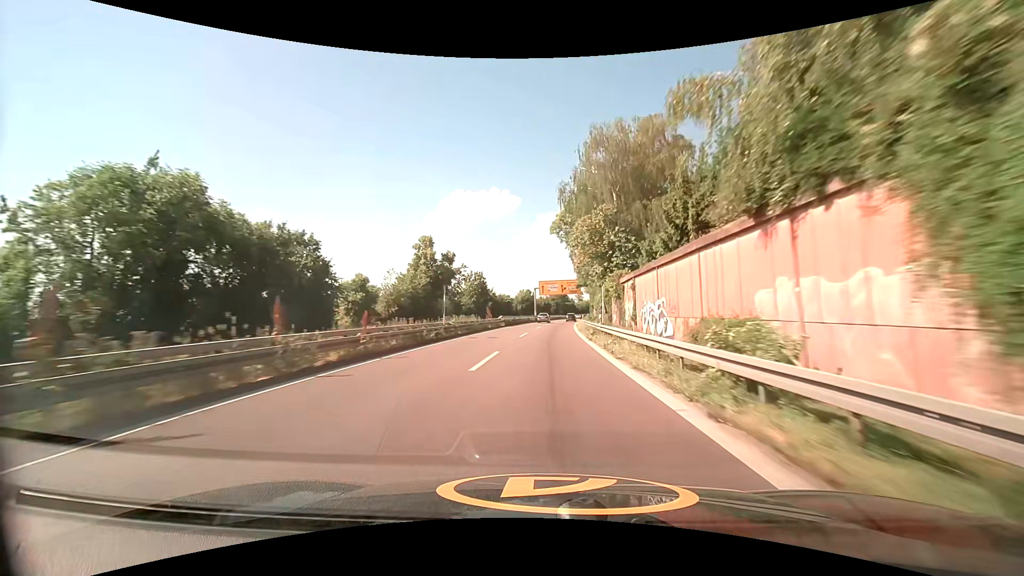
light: Day
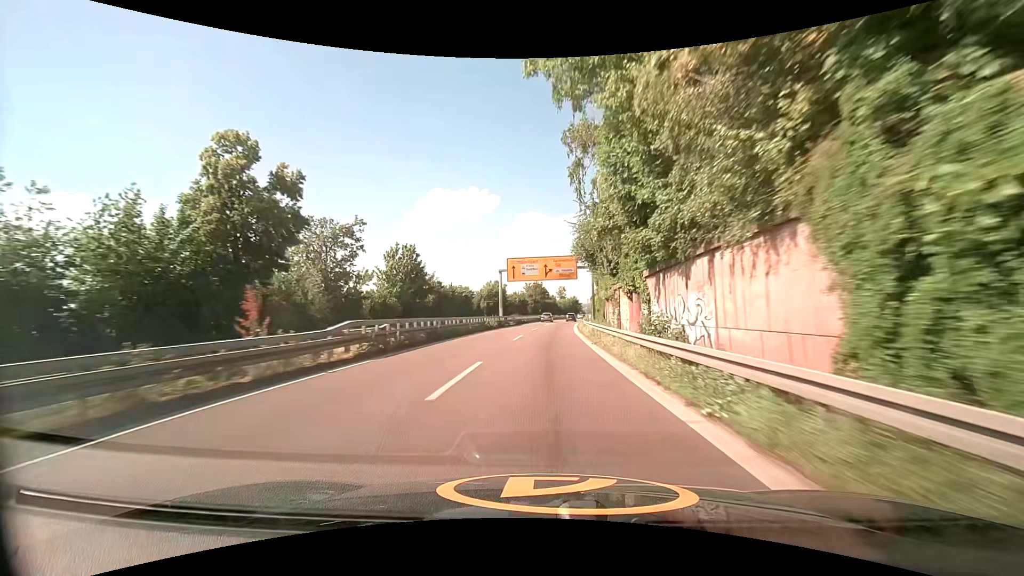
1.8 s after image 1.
(+0.3, +39.7) m; +2°
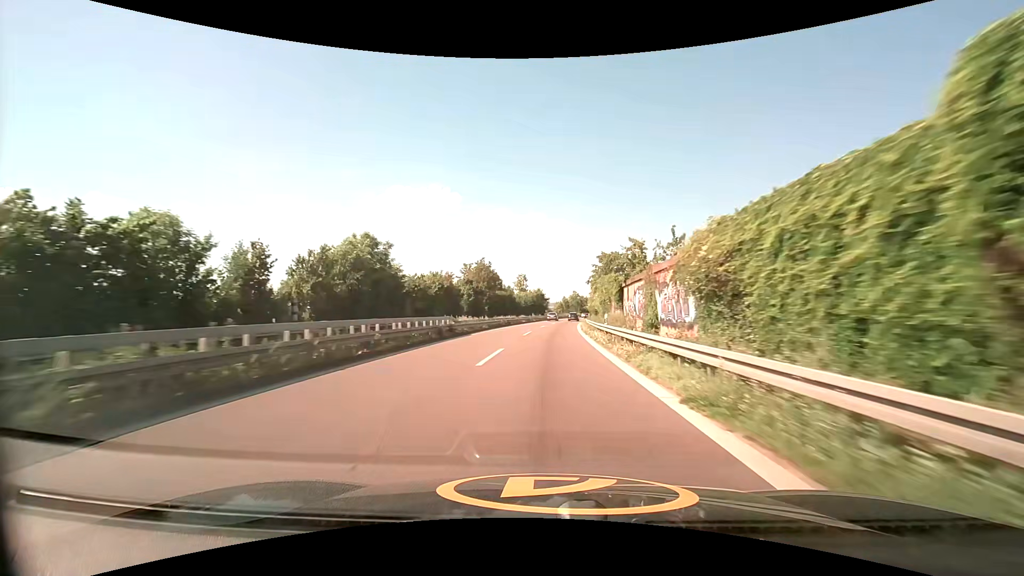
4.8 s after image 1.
(+2.7, +66.5) m; +5°
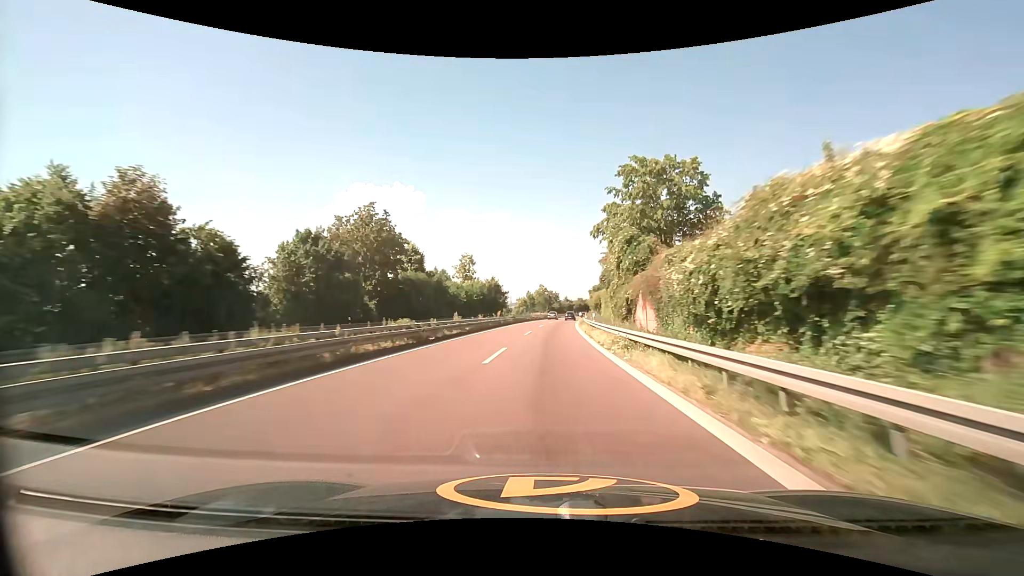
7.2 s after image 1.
(+2.0, +52.8) m; +5°
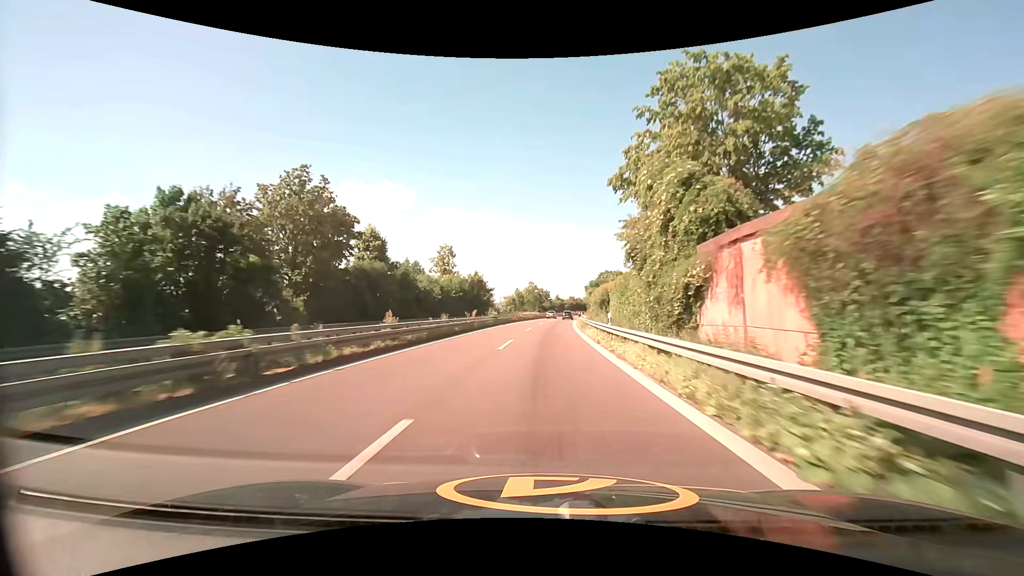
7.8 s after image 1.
(+0.1, +13.1) m; +1°
(0, +10) (0, +20) (+1, +30) (+1, +40) (+2, +50) (+2, +60) (+3, +70) (+4, +80) (+5, +90) (+6, +100) m
